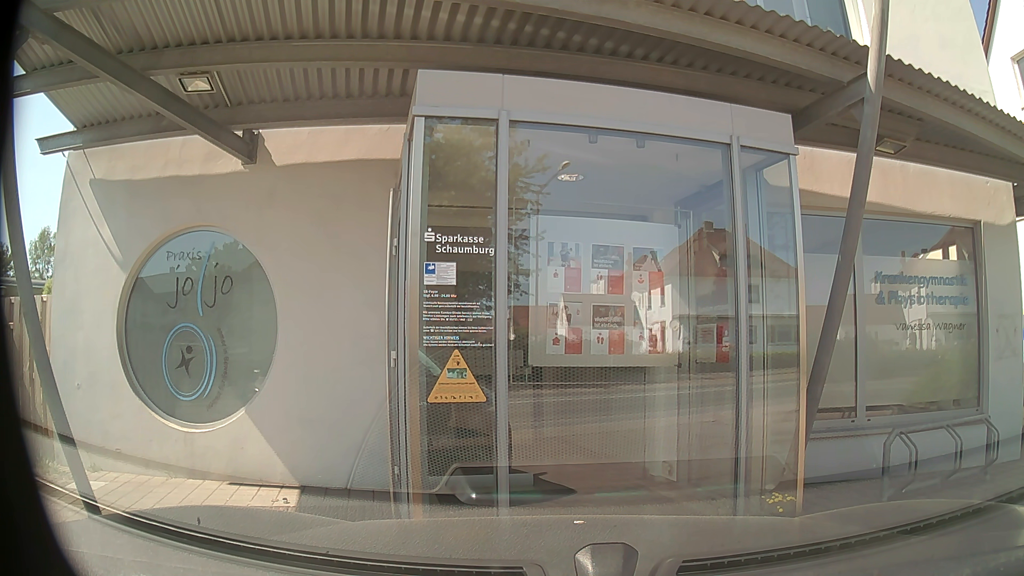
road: secondary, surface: asphalt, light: Day
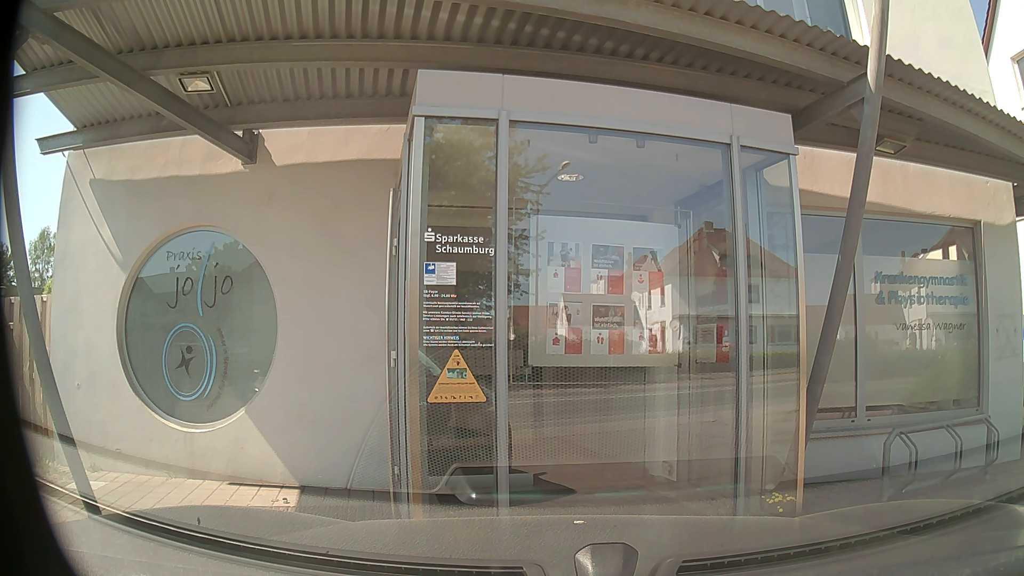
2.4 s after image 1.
(0.0, 0.0) m; 0°
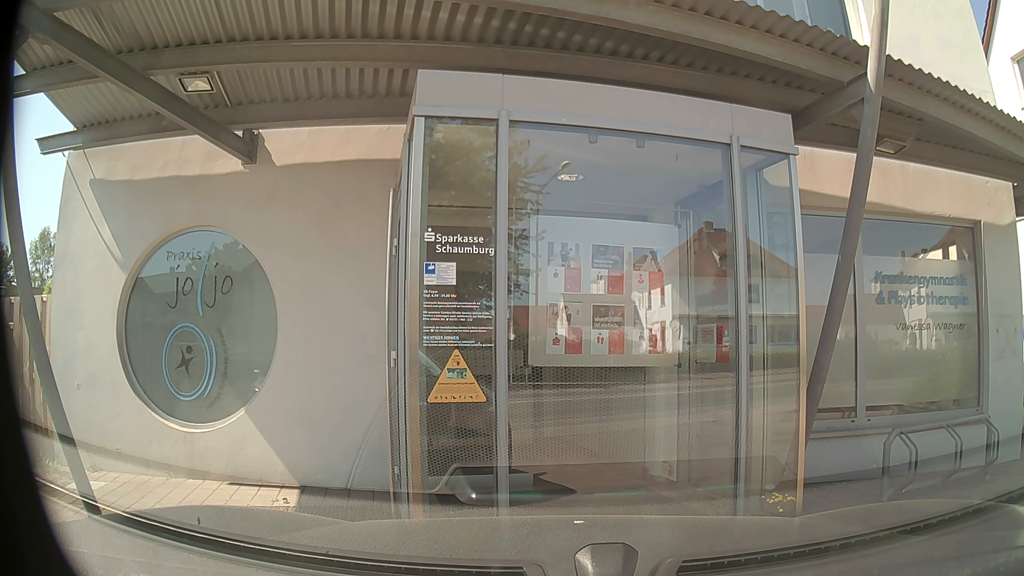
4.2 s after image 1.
(0.0, 0.0) m; 0°
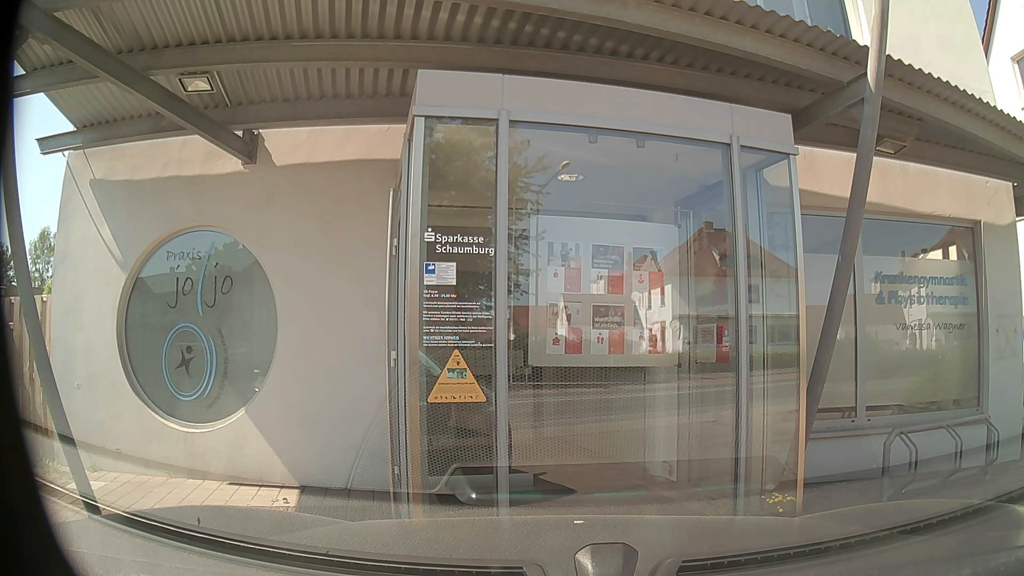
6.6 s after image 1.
(0.0, 0.0) m; 0°
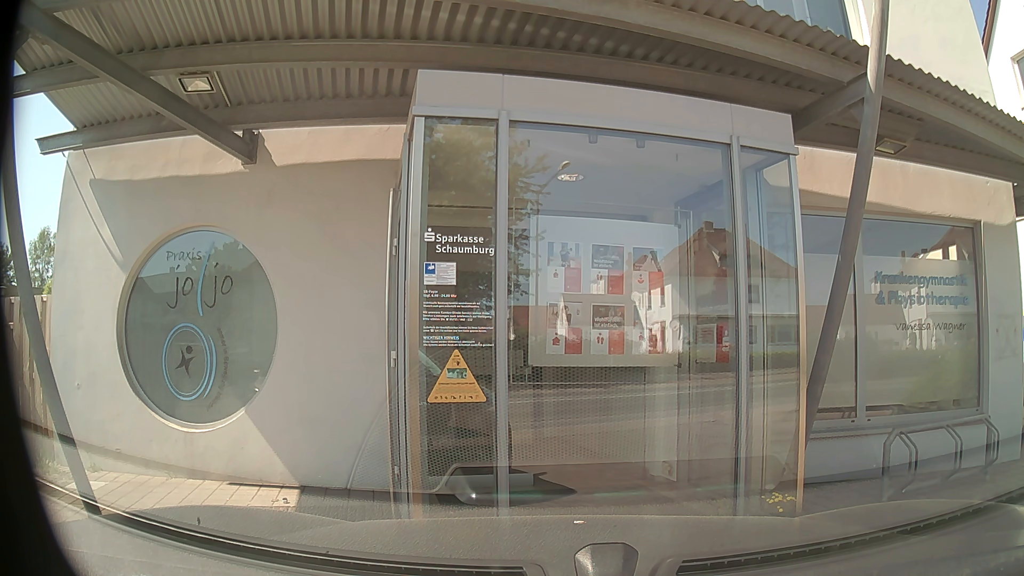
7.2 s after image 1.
(0.0, 0.0) m; 0°
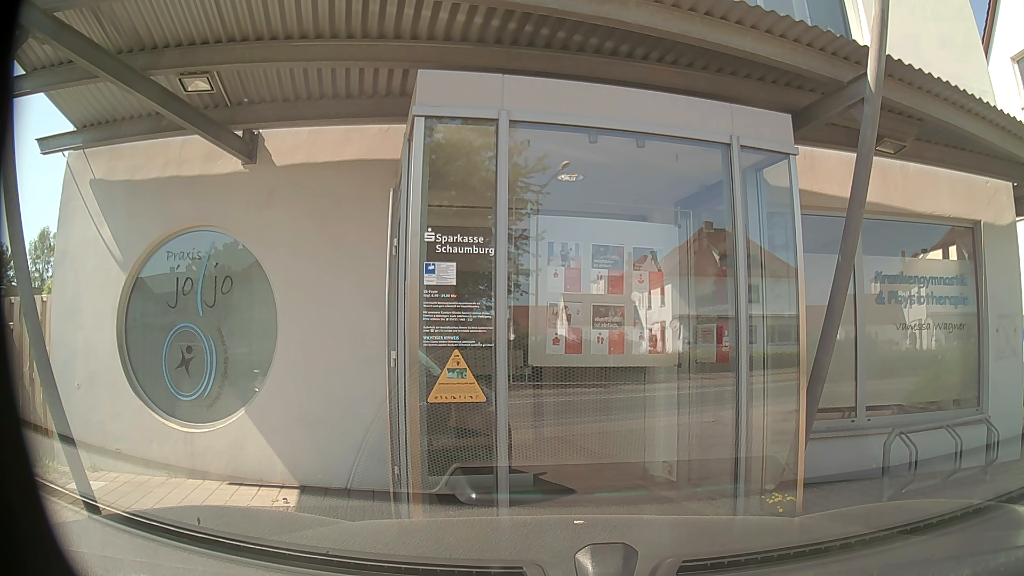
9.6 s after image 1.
(0.0, 0.0) m; 0°
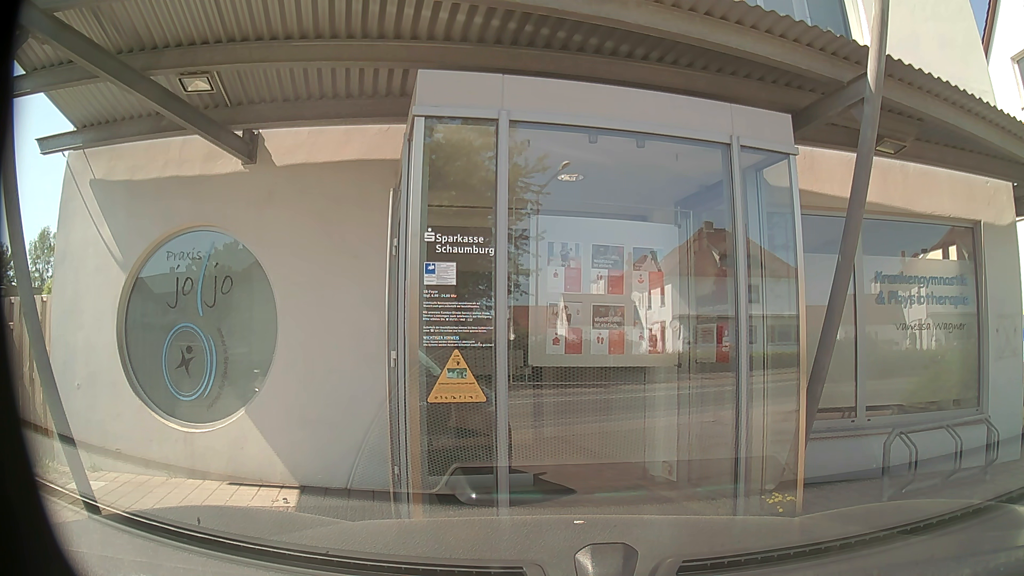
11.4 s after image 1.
(0.0, 0.0) m; 0°
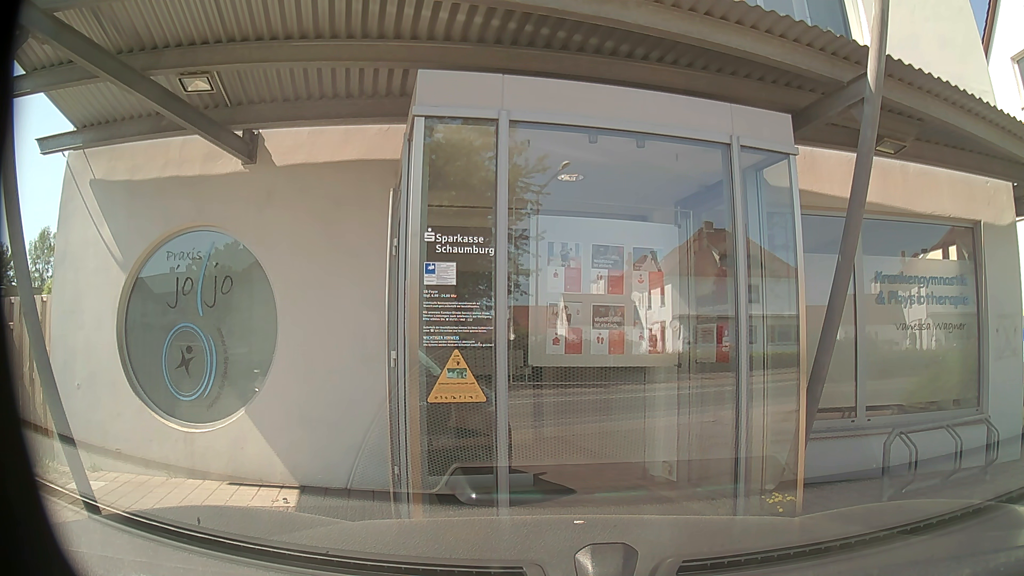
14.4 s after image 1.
(0.0, 0.0) m; 0°
